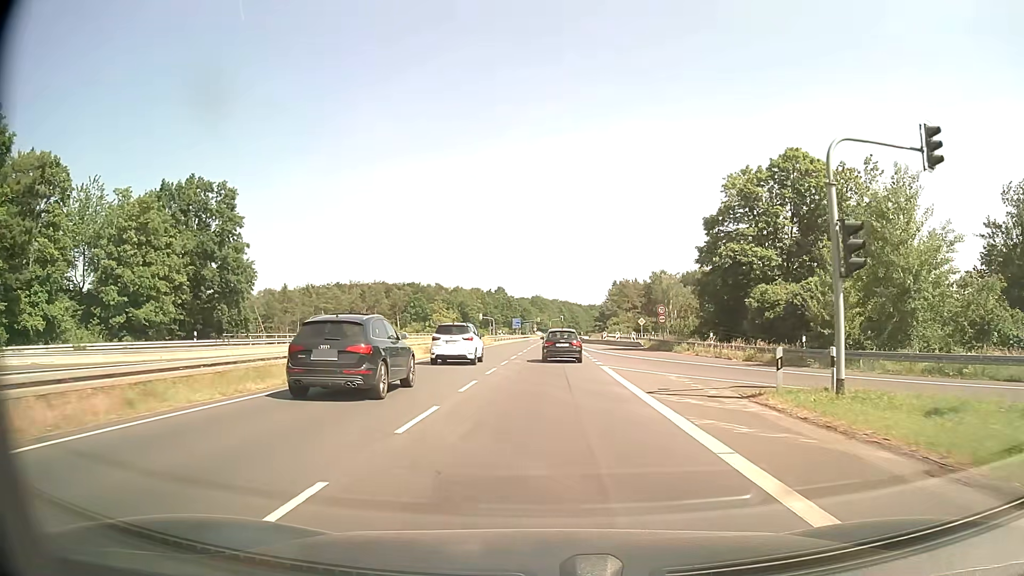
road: secondary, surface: asphalt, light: Day
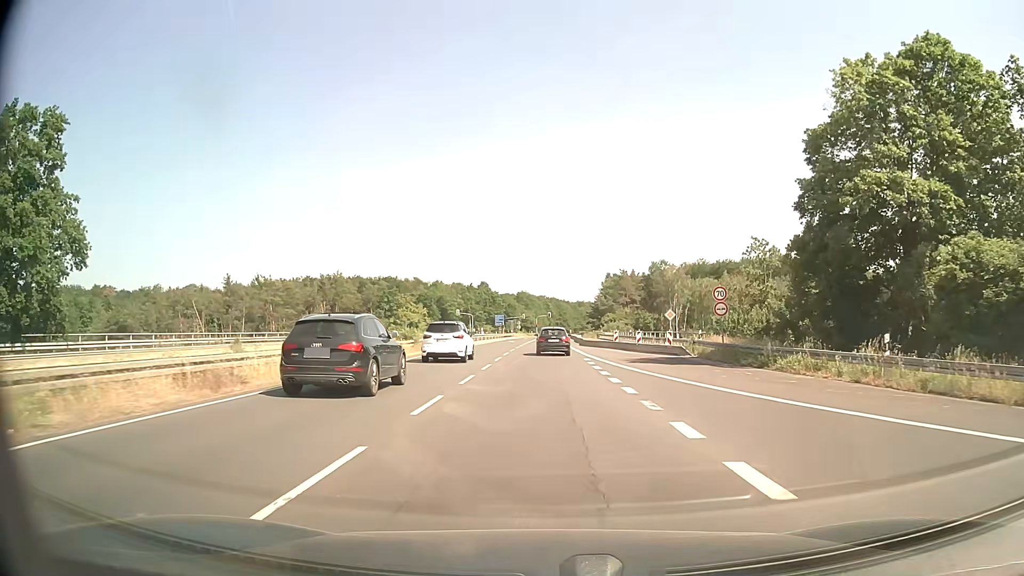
(+0.3, +22.6) m; +1°
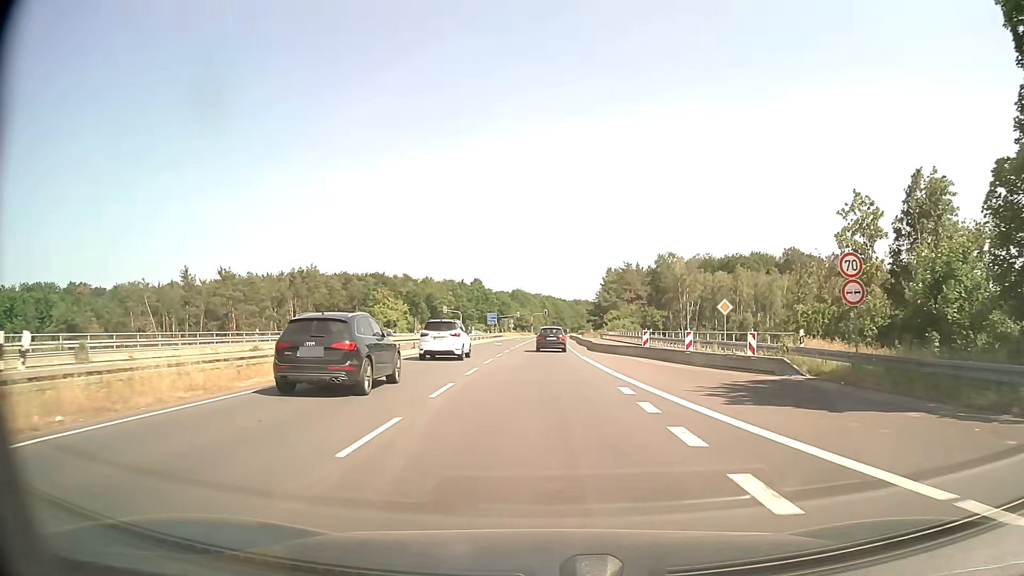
(+0.1, +15.6) m; 0°
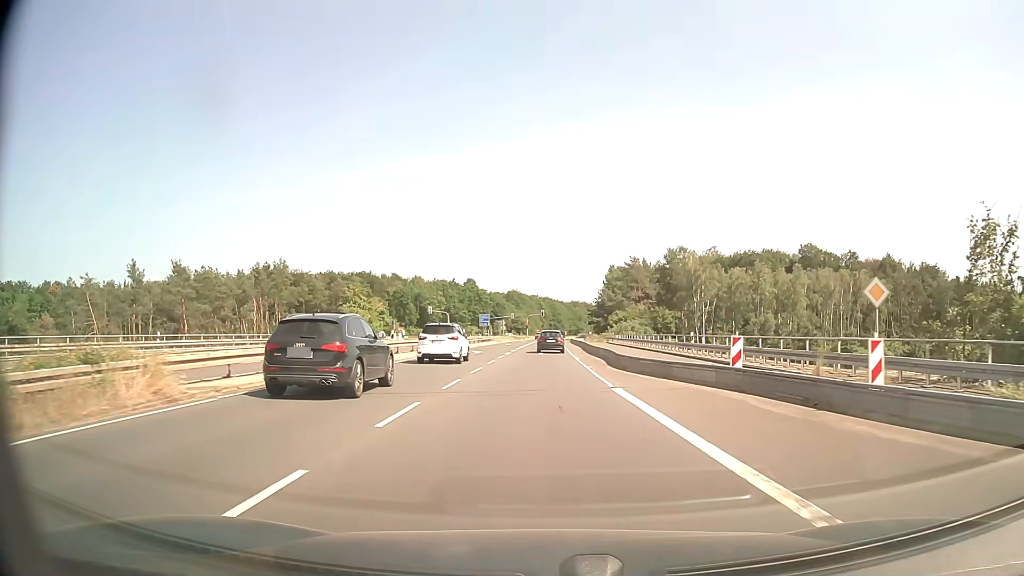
(+0.1, +15.9) m; 0°
